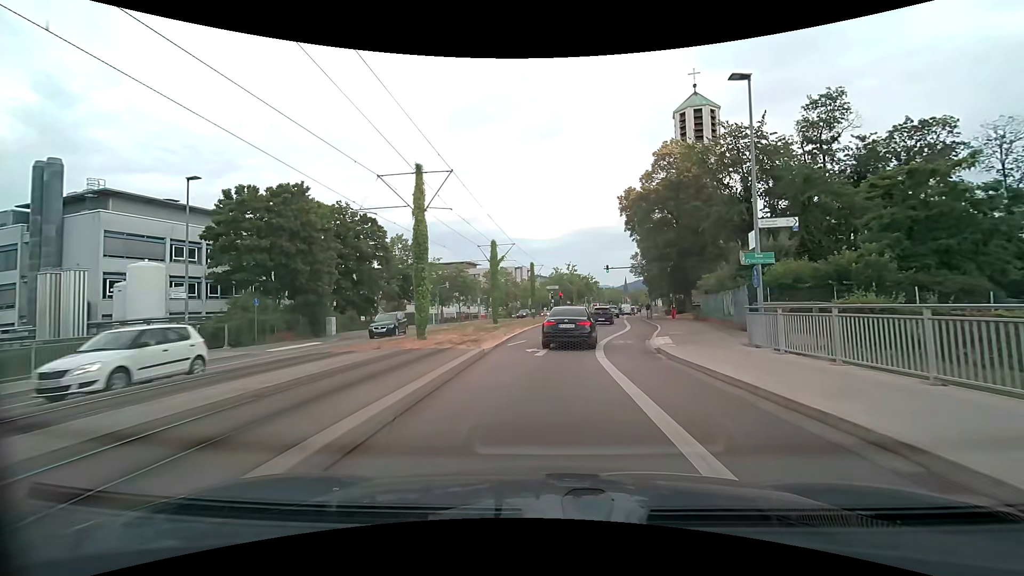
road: secondary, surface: asphalt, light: Day
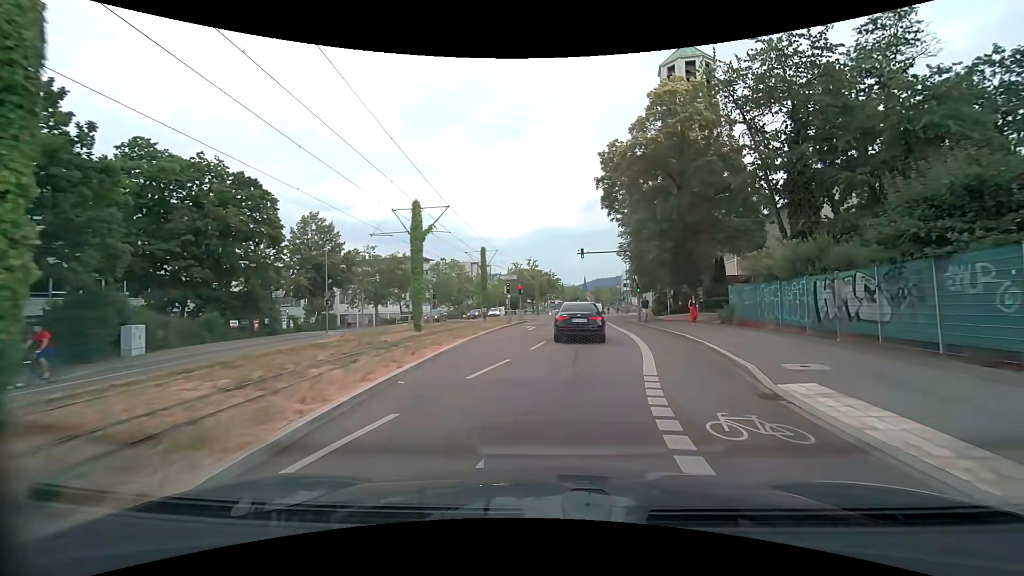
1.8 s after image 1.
(+0.2, +15.3) m; +3°
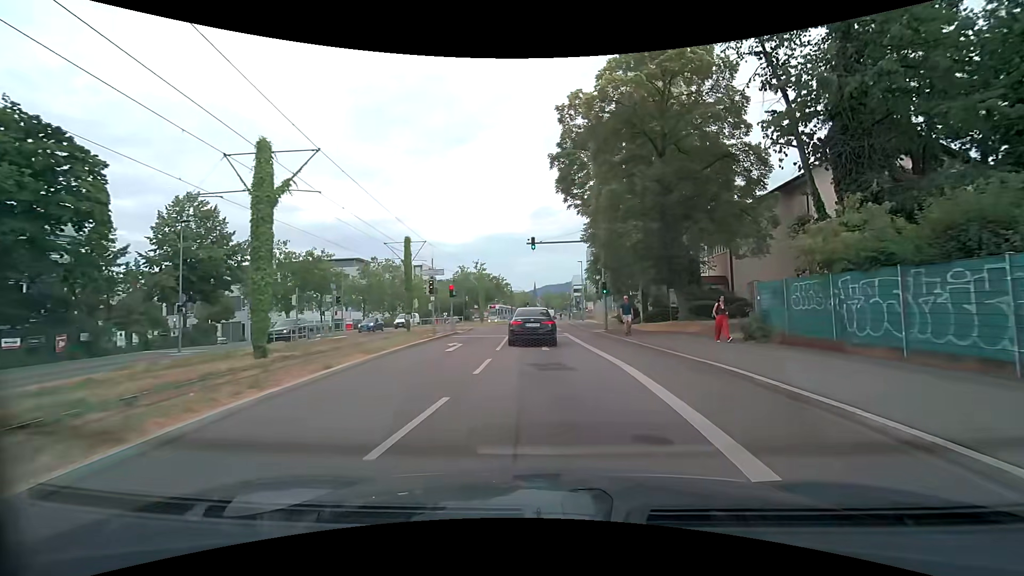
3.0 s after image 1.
(+0.5, +10.5) m; +6°
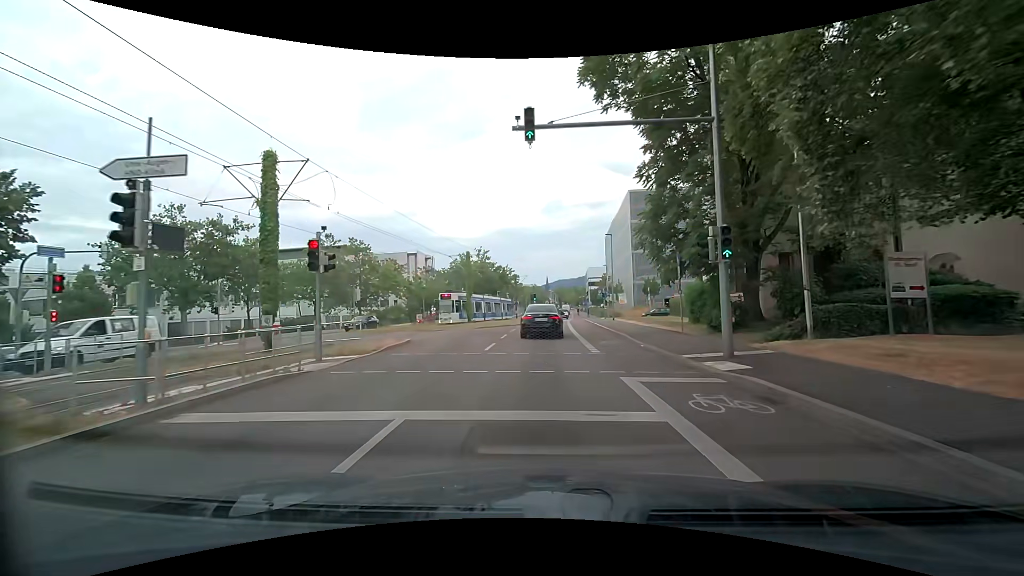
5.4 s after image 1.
(+0.4, +20.8) m; 0°
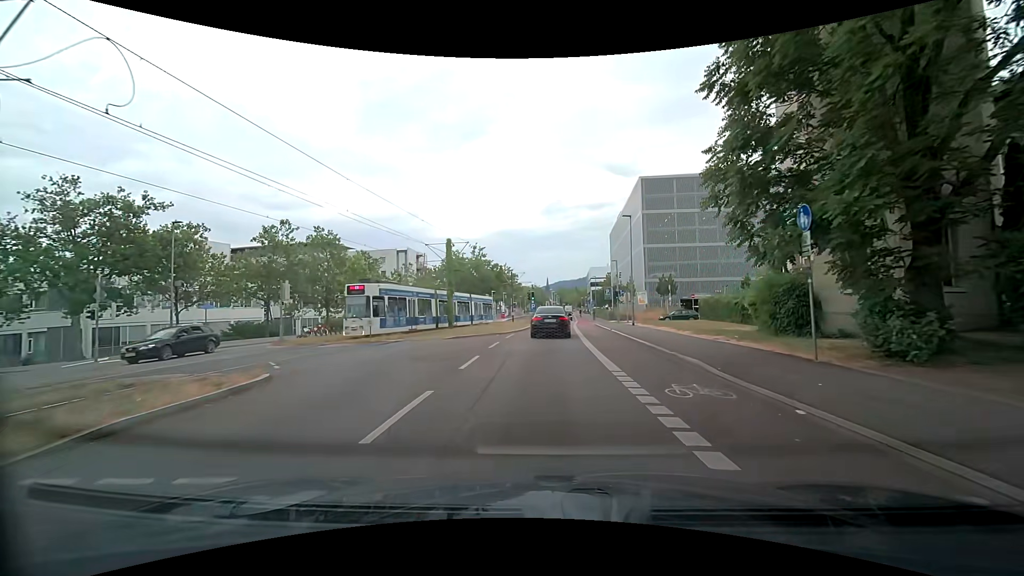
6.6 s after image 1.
(0.0, +10.3) m; 0°
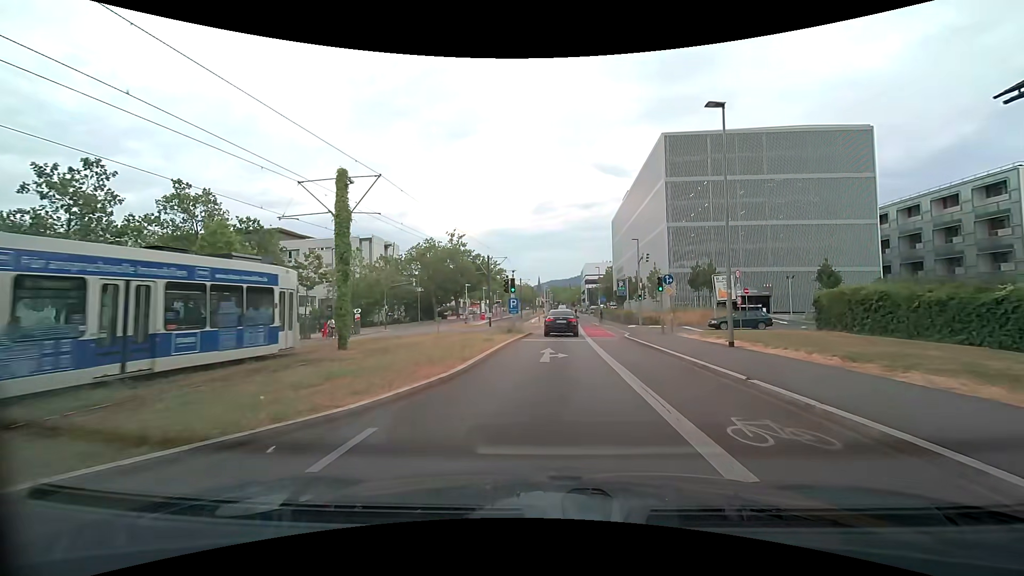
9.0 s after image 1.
(+0.1, +20.5) m; +1°
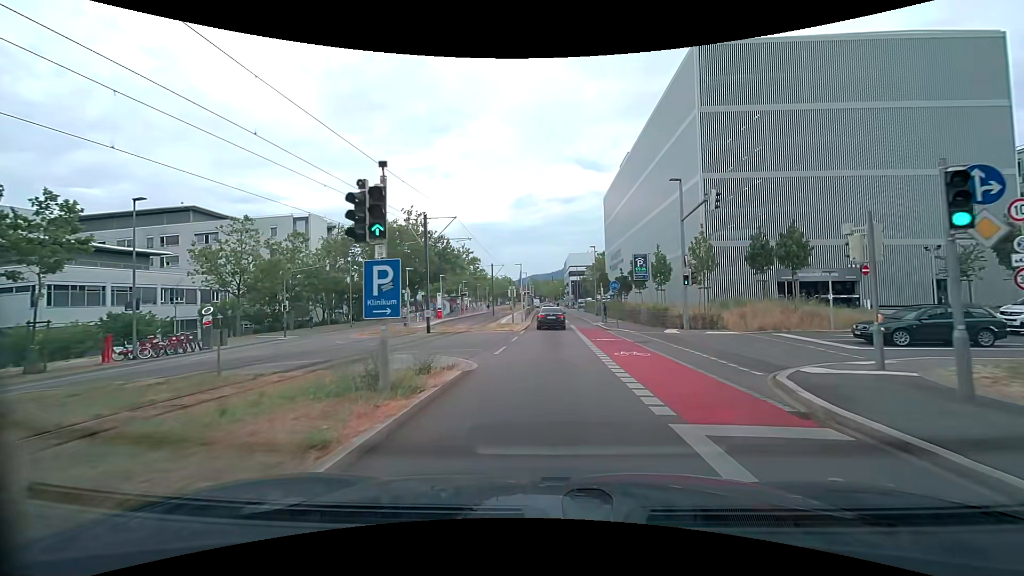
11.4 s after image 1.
(+0.3, +20.4) m; +2°
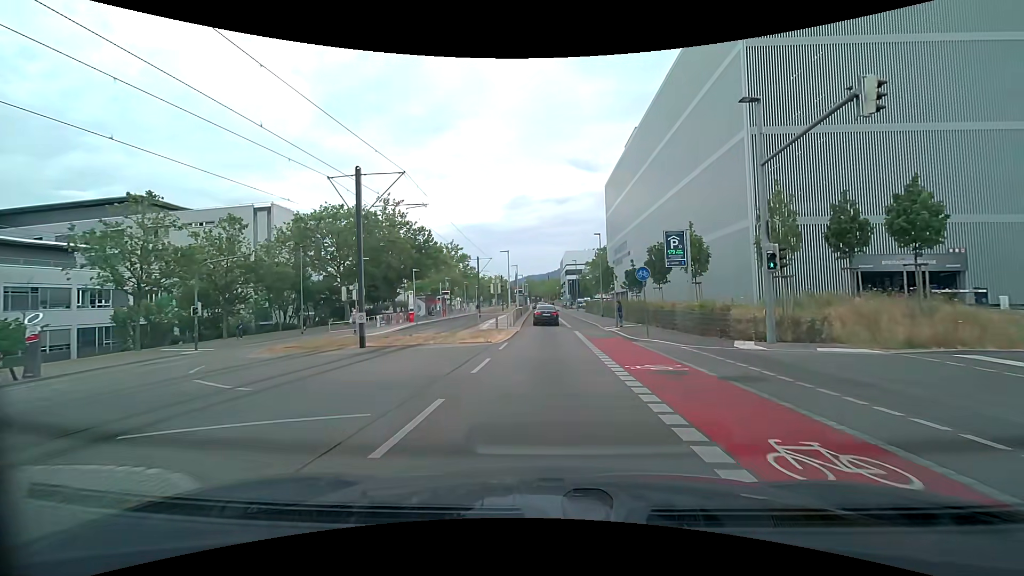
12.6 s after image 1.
(0.0, +10.4) m; -1°
(0, +10) (0, +20) (+1, +30) (+1, +40) (+1, +50) (+1, +60) (+1, +70) (+1, +80) (+1, +90) (+1, +100) m
